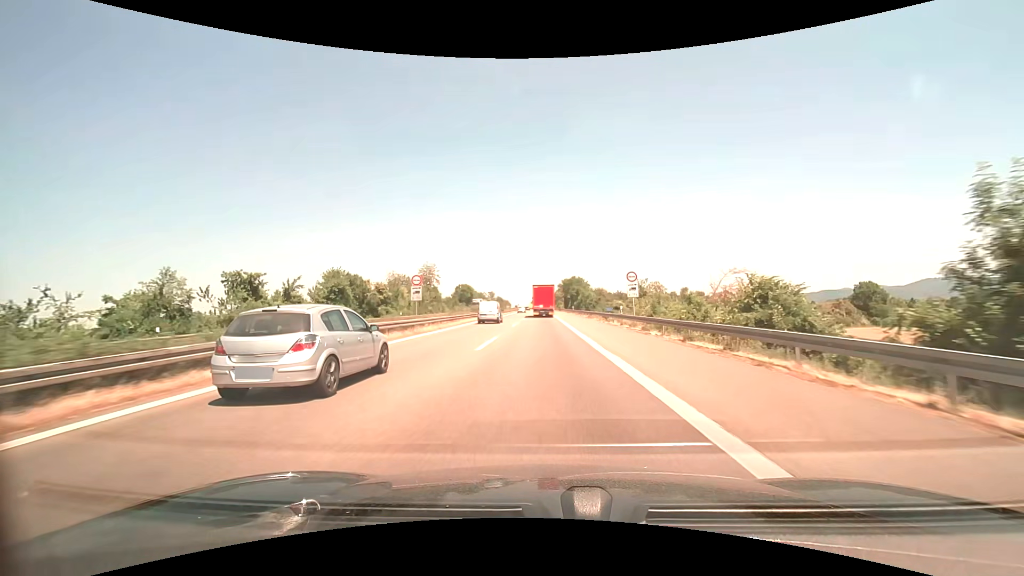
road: motorway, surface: asphalt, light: Day
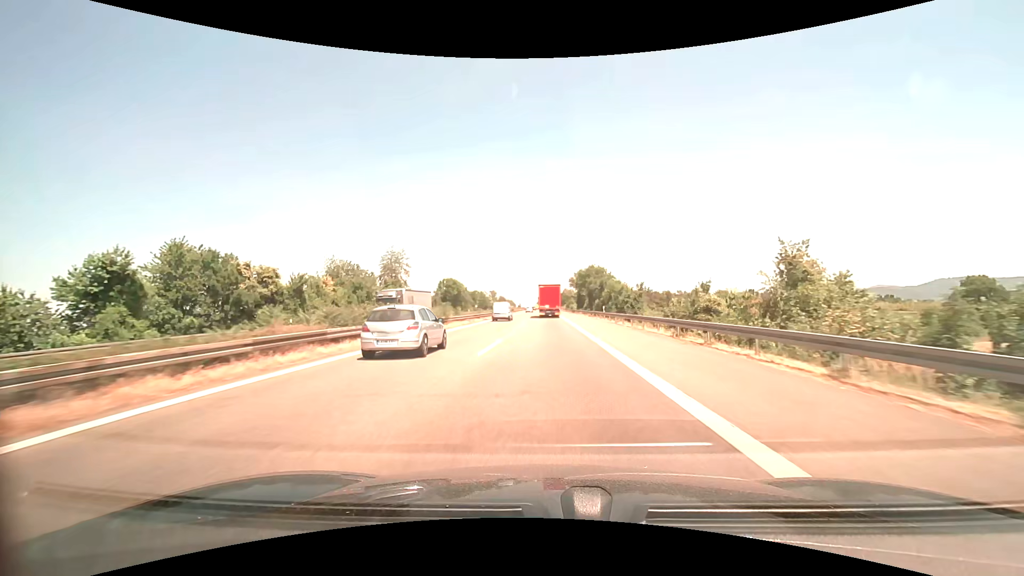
(-0.2, +37.4) m; -1°
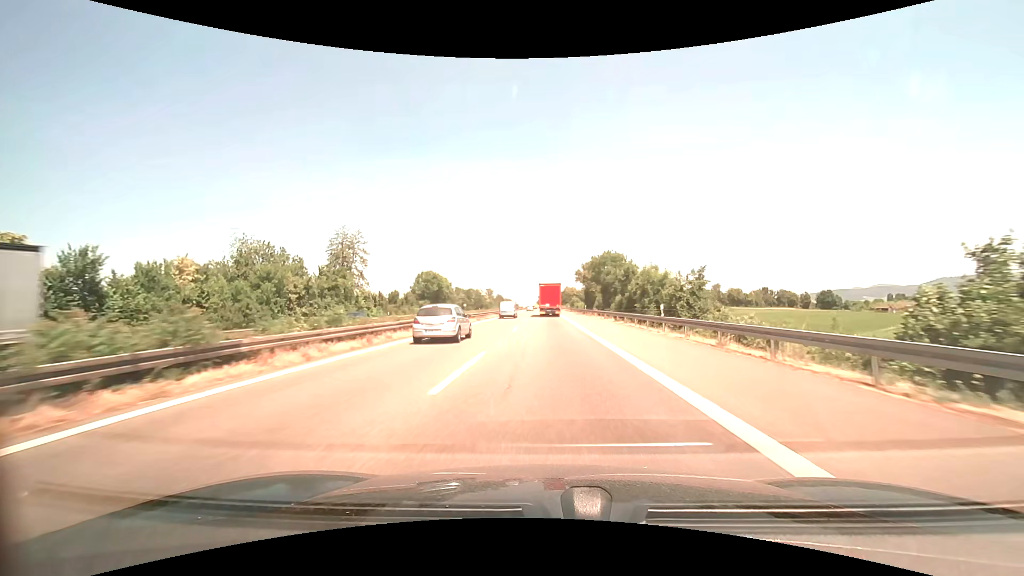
(0.0, +24.7) m; 0°
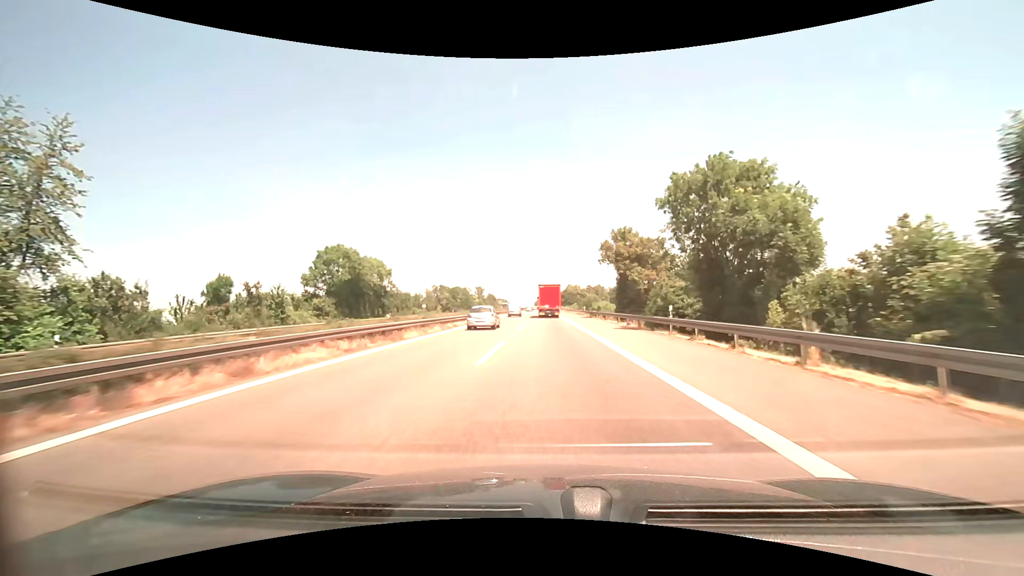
(-0.1, +49.4) m; 0°
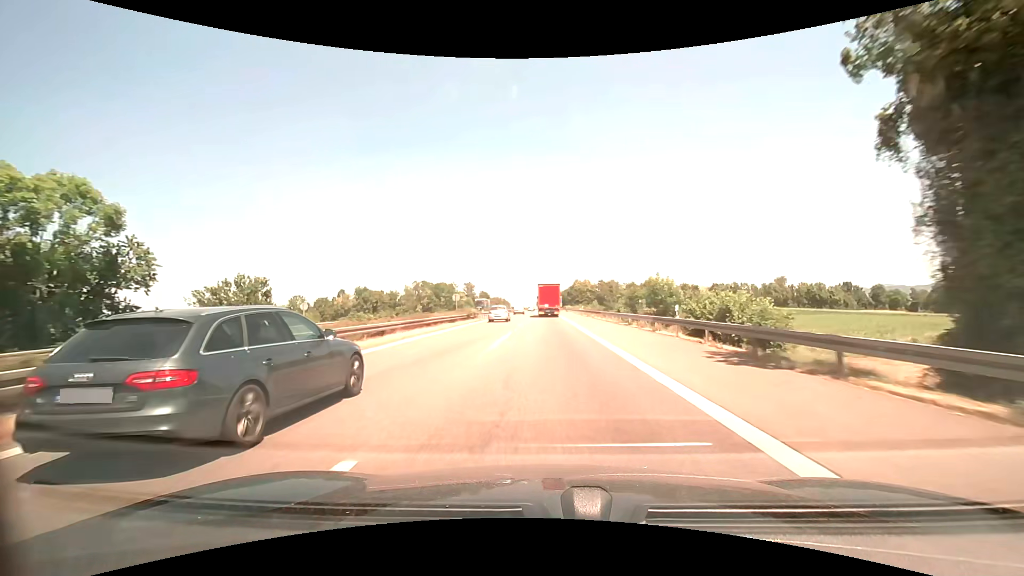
(+0.1, +49.9) m; 0°
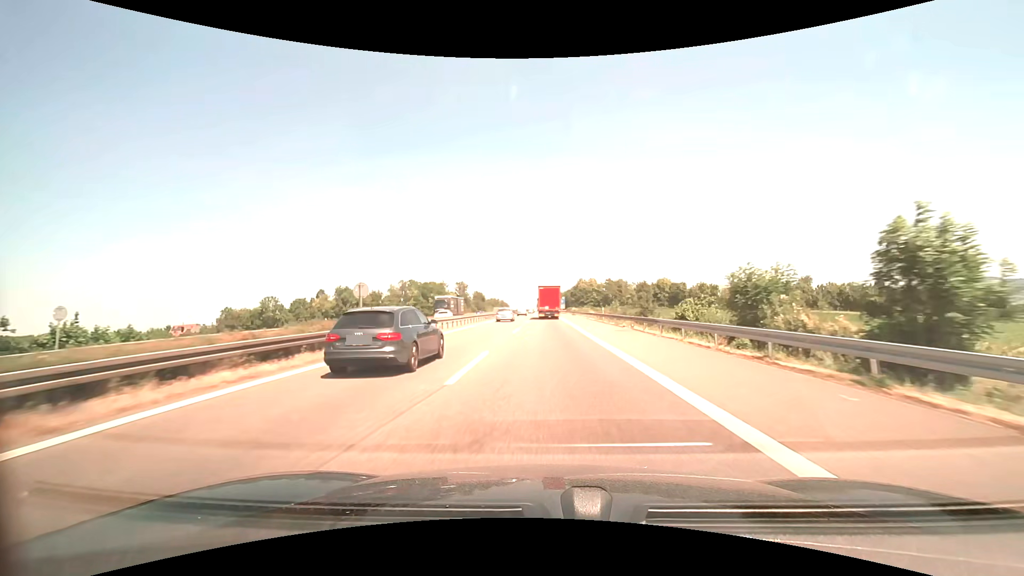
(0.0, +25.1) m; 0°
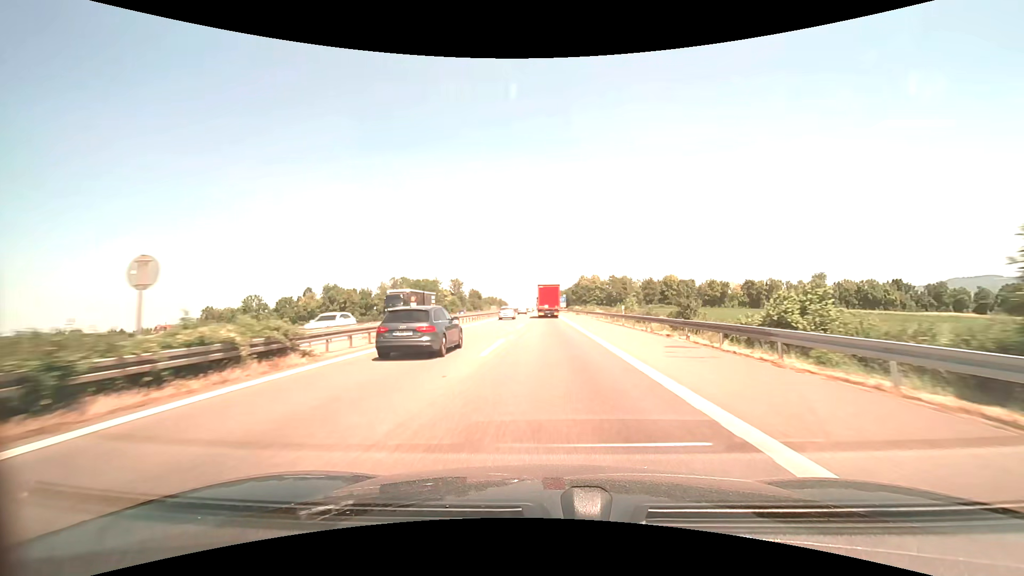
(0.0, +12.6) m; 0°
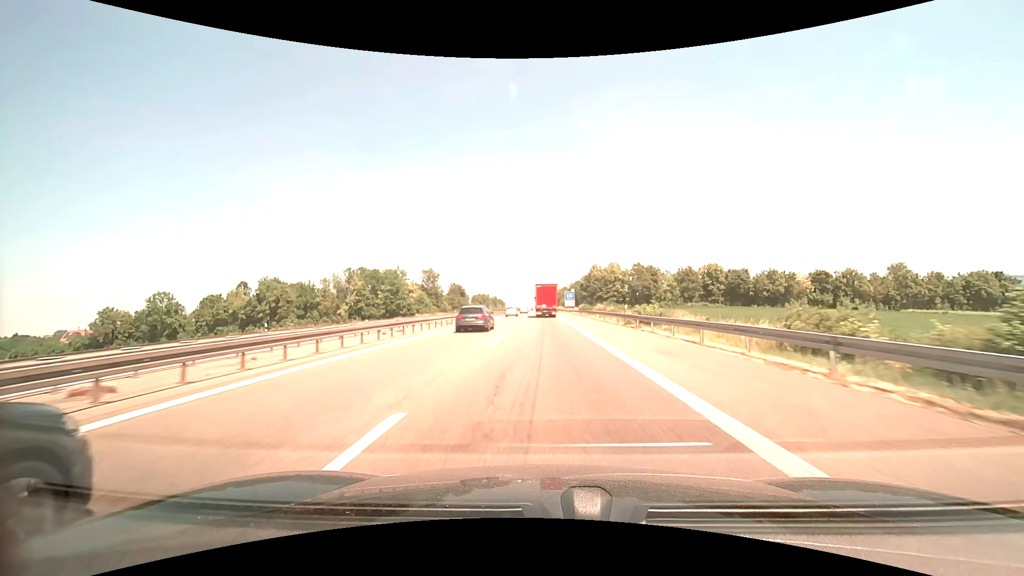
(+0.1, +50.6) m; 0°
(0, +10) (0, +20) (0, +30) (0, +40) (0, +50) (0, +60) (0, +70) (0, +80) (0, +90) (-1, +100) m
